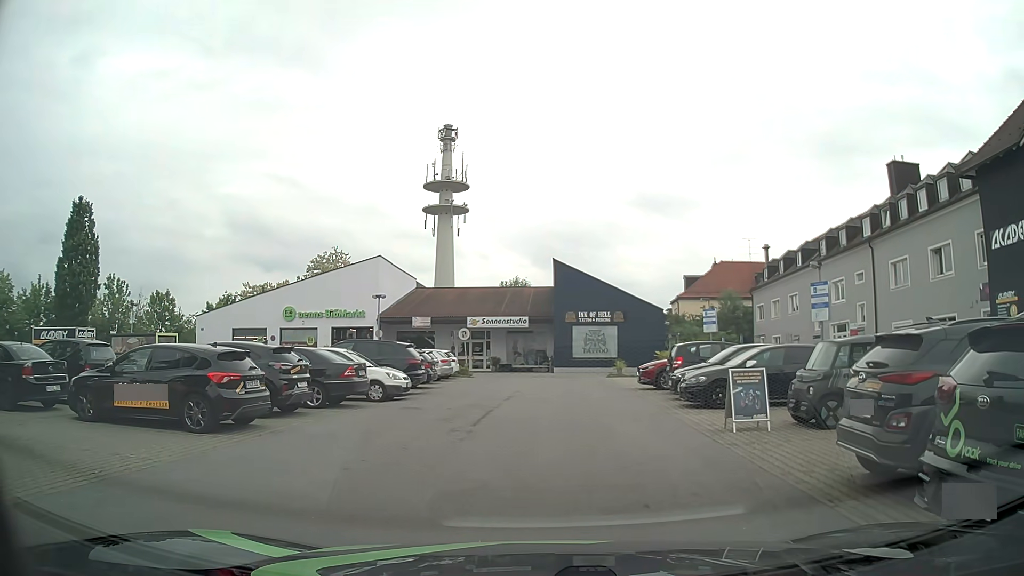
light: Day
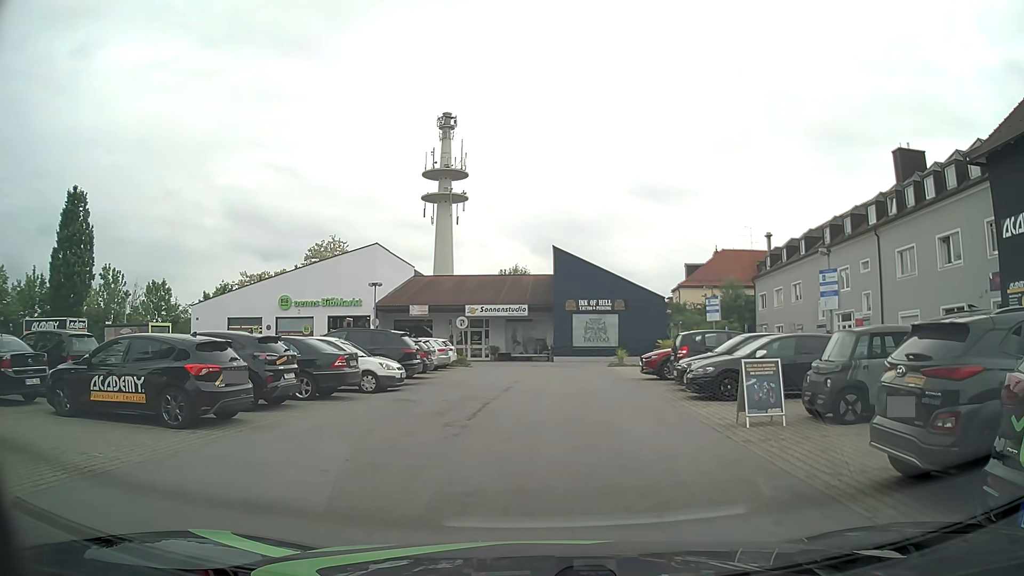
(0.0, +0.7) m; 0°
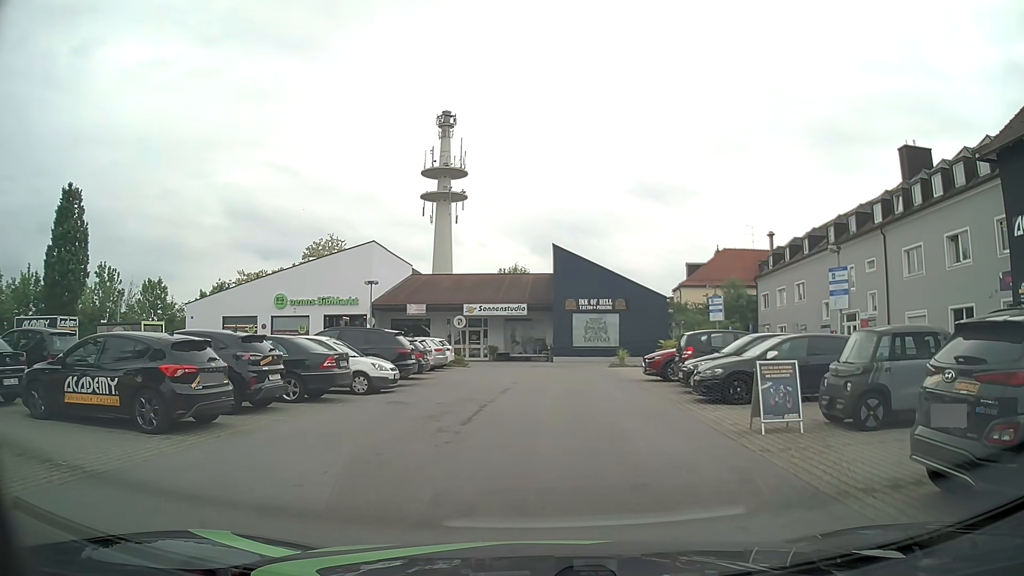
(0.0, +0.8) m; 0°
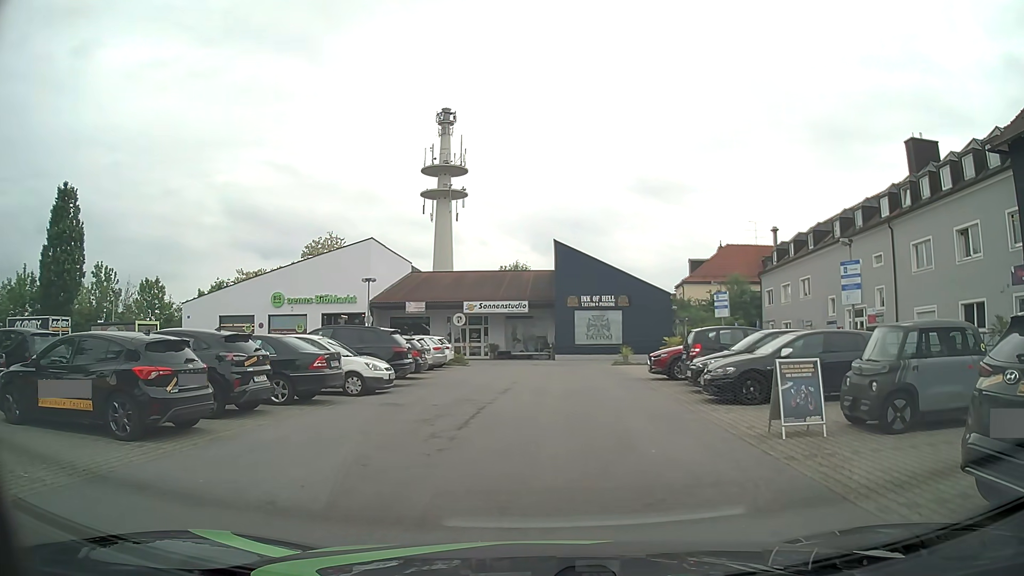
(0.0, +0.8) m; 0°
